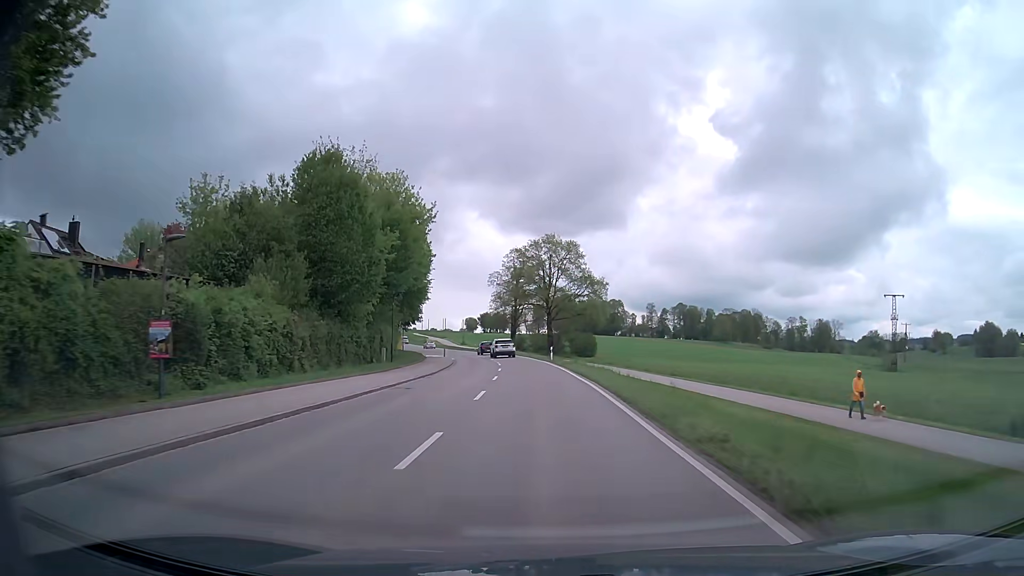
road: secondary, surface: asphalt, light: Day
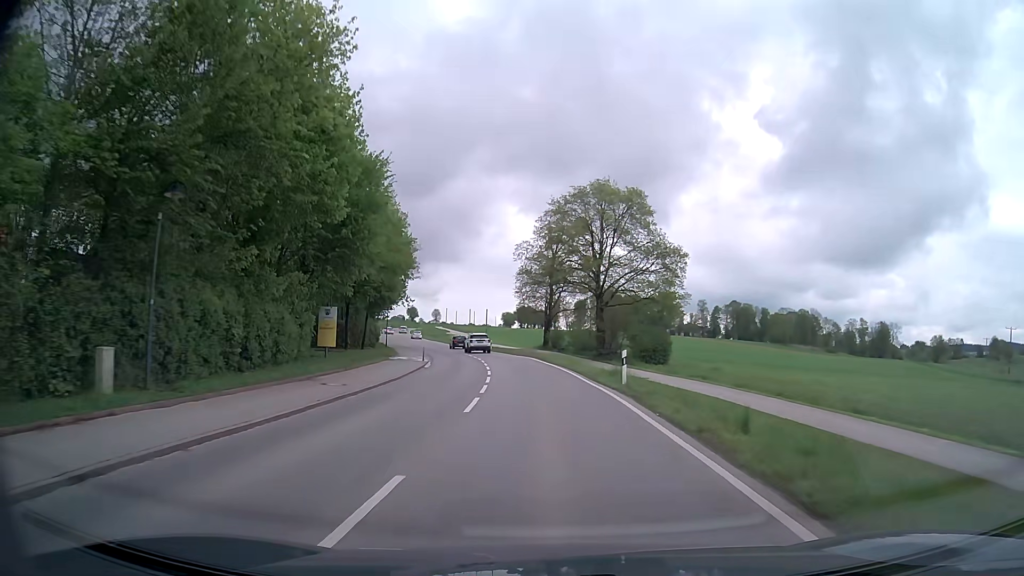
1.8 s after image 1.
(-0.5, +30.7) m; -3°
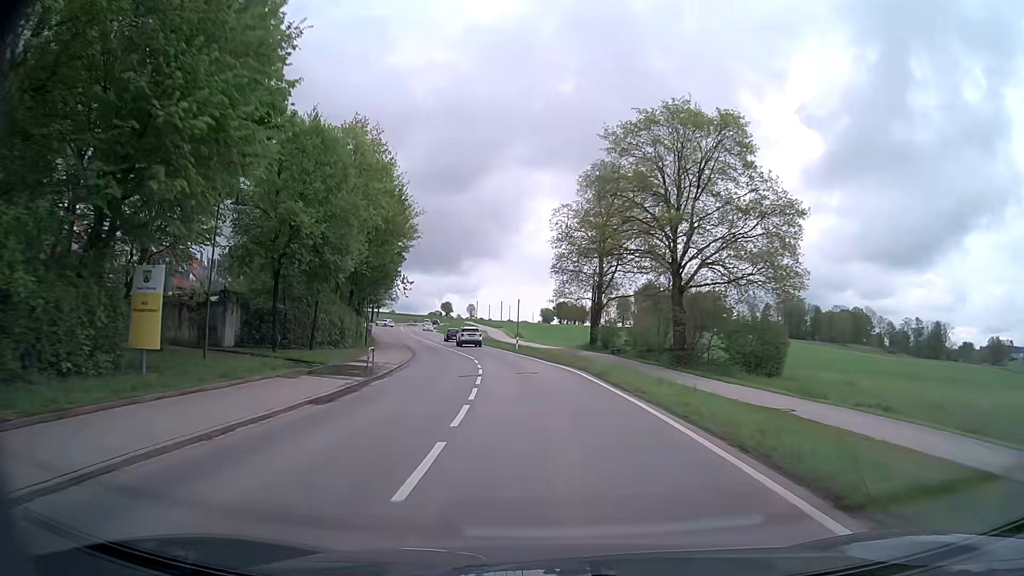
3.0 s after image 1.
(-0.6, +20.9) m; -3°
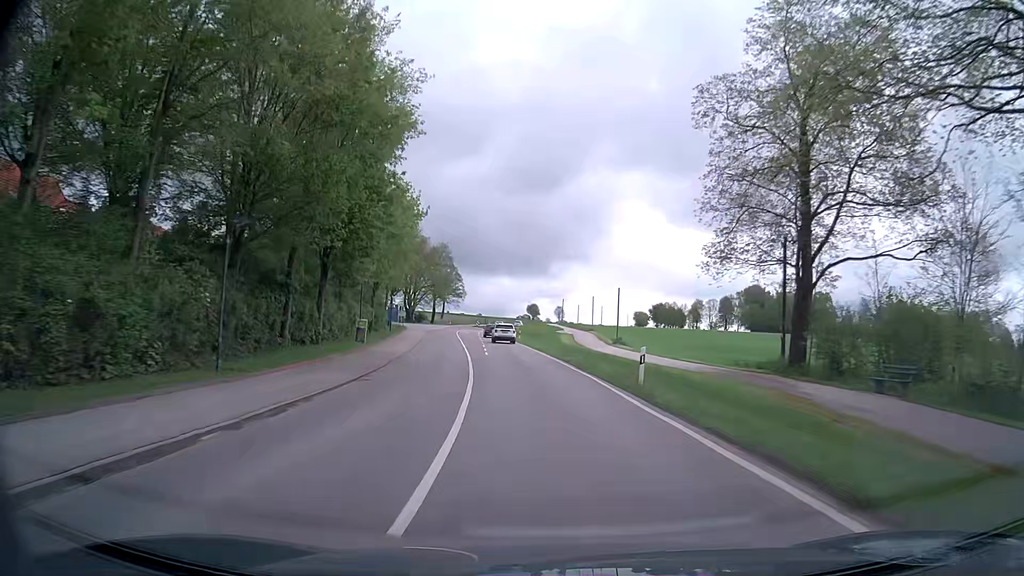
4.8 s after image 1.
(-2.1, +31.8) m; -7°
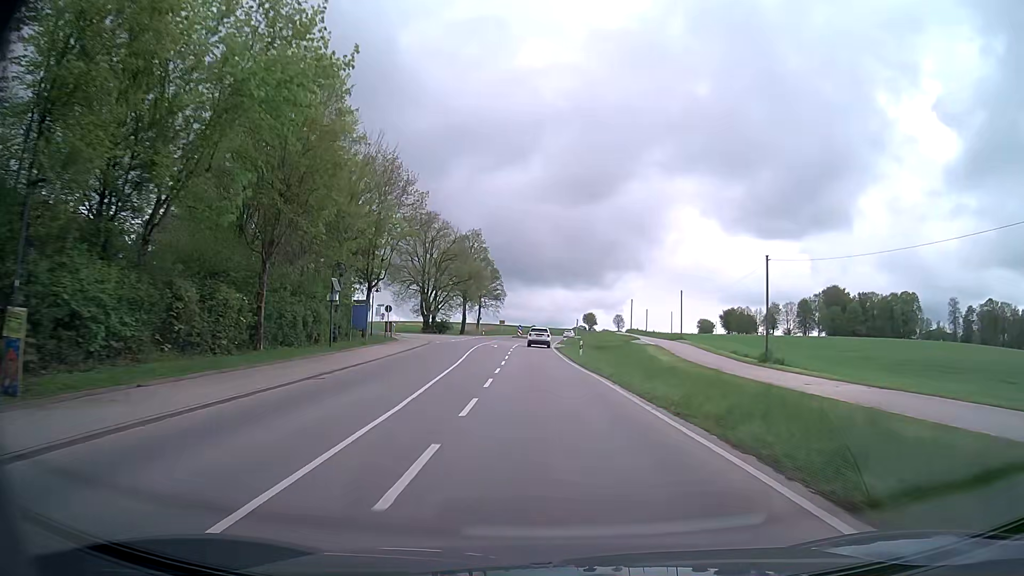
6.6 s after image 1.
(-1.8, +32.9) m; -5°
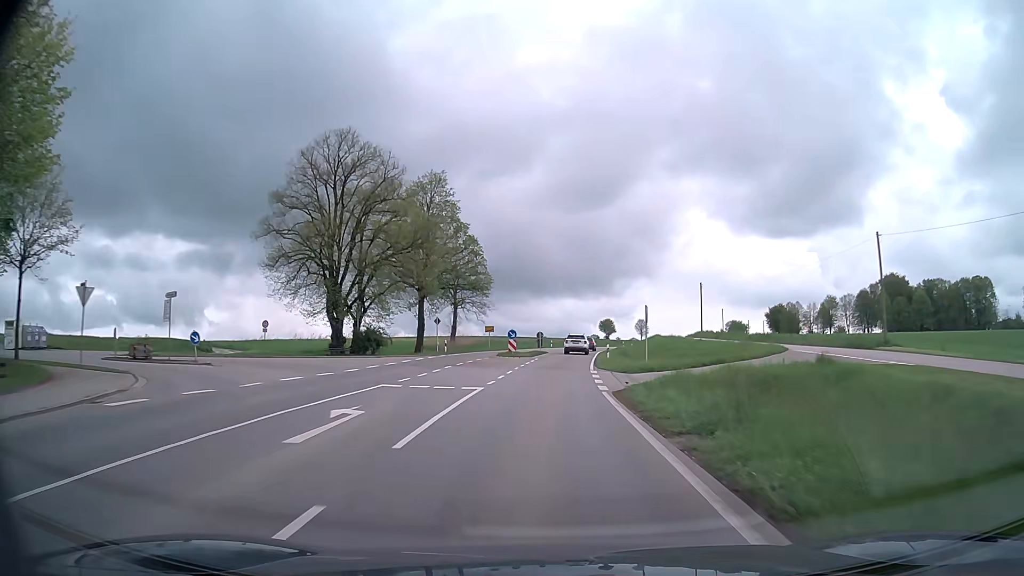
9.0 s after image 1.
(-0.6, +45.3) m; -1°
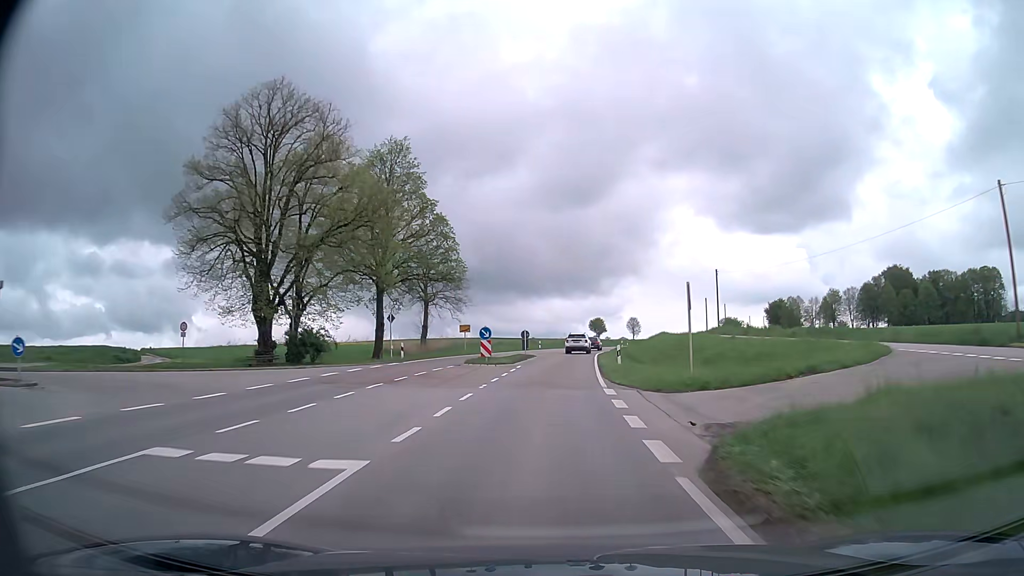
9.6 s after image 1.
(+0.1, +11.5) m; +1°
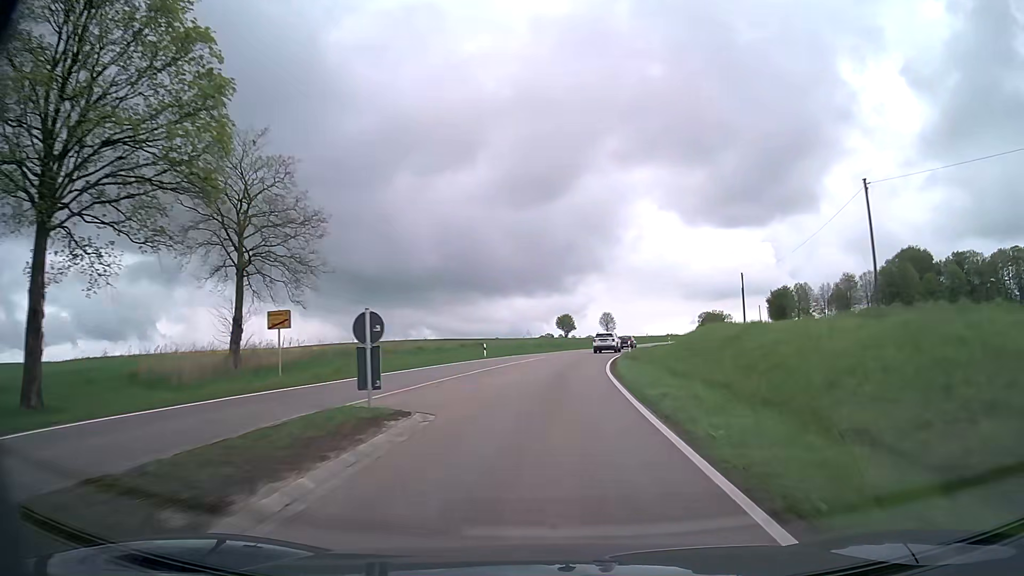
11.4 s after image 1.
(+1.0, +34.6) m; +3°
(0, +10) (0, +20) (+1, +30) (+2, +40) (+4, +50) (+5, +60) (+7, +69) (+10, +79) (+13, +89) (+16, +98) m
